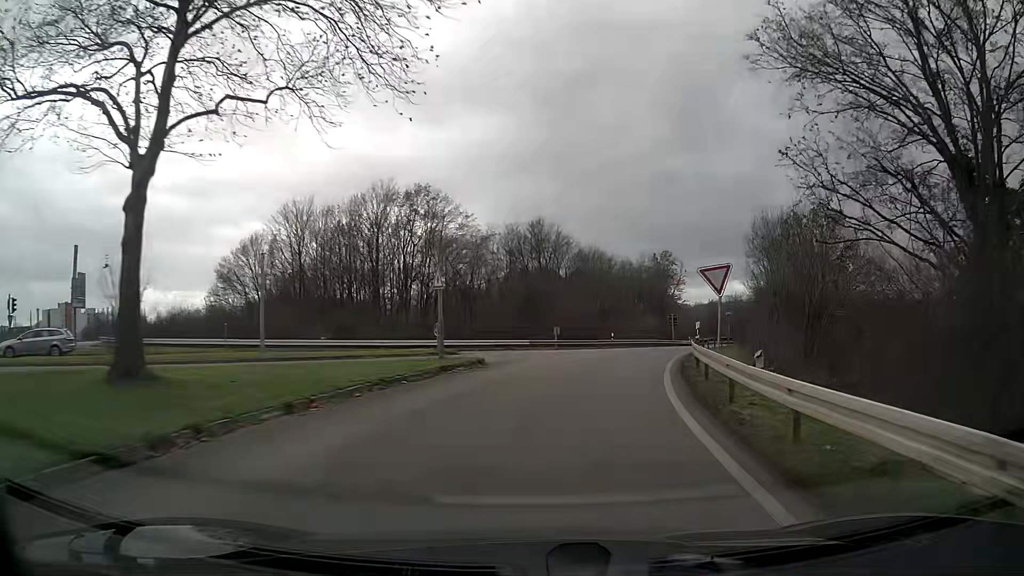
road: trunk_link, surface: asphalt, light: Day
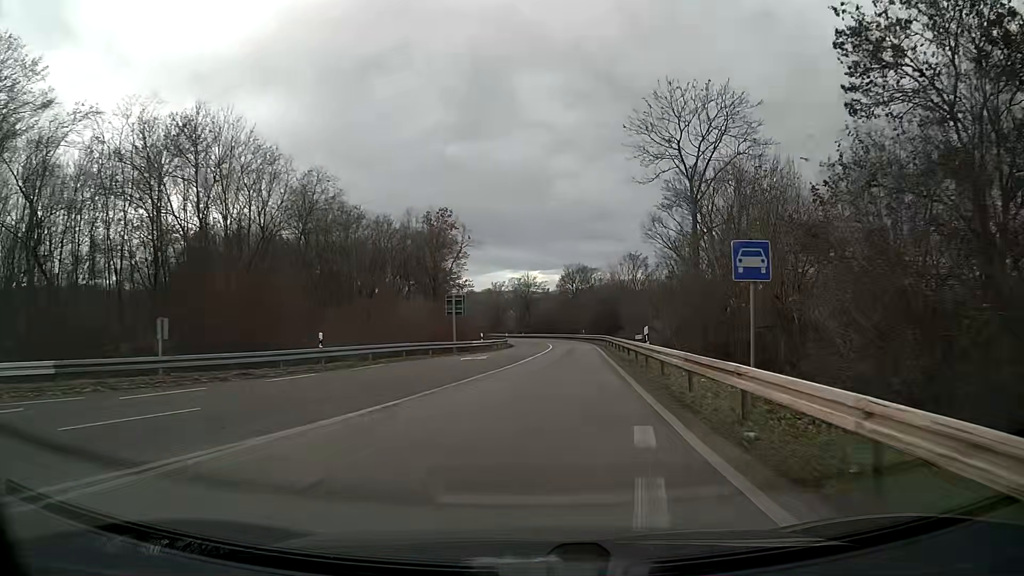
(+5.9, +34.5) m; +18°
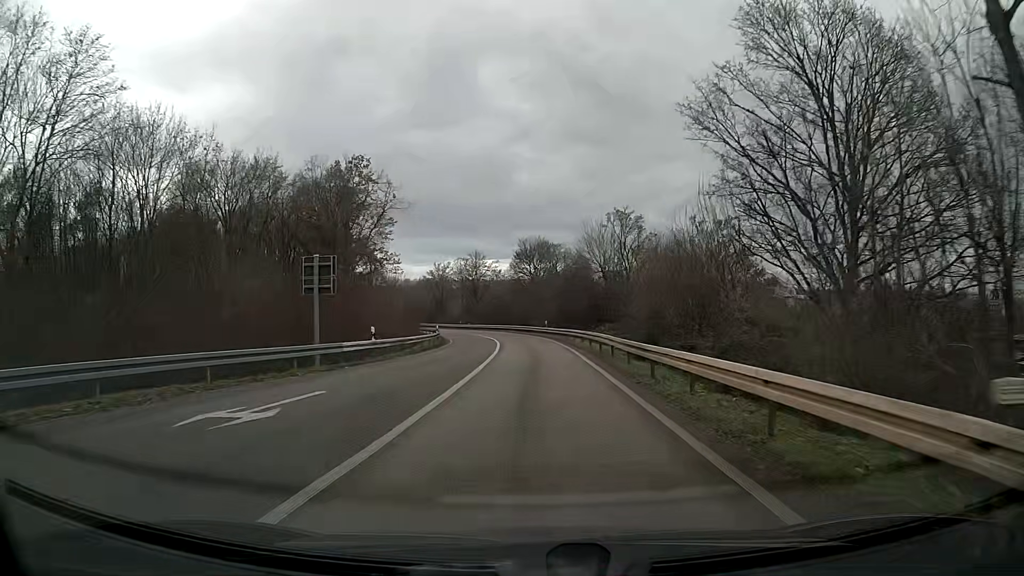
(+0.8, +21.8) m; +3°
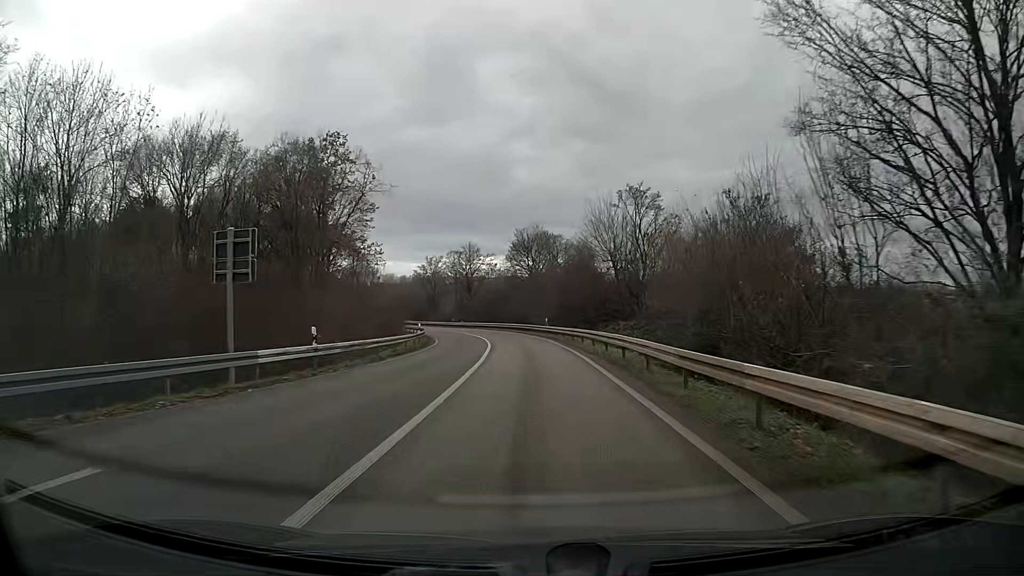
(0.0, +7.5) m; 0°
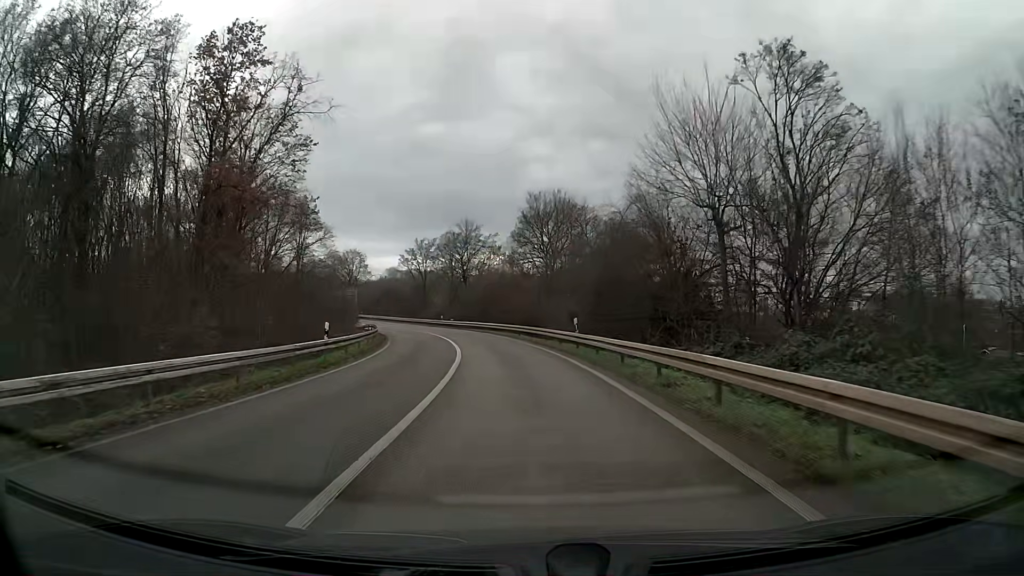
(-0.2, +22.1) m; -1°
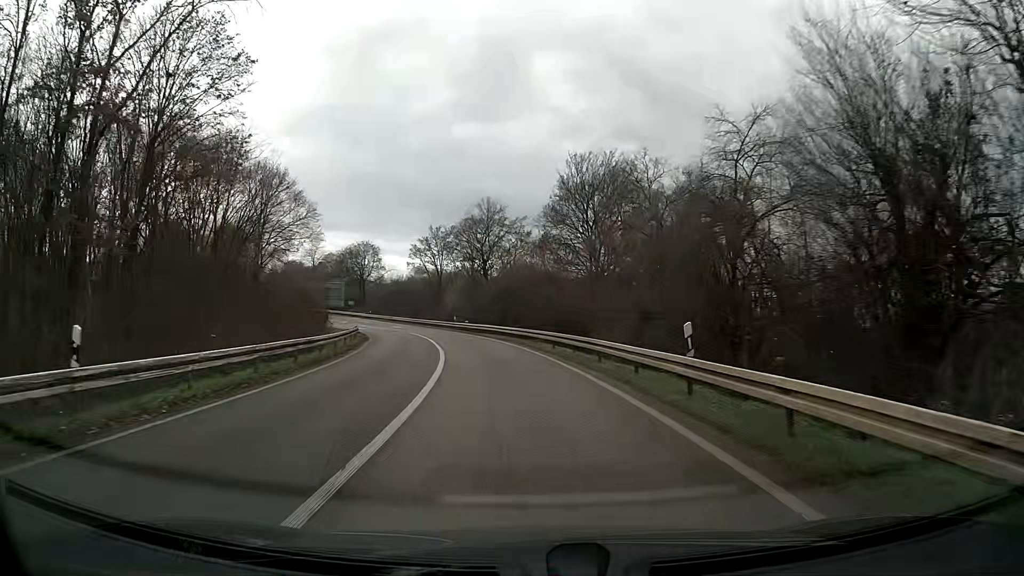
(-0.3, +14.6) m; -3°
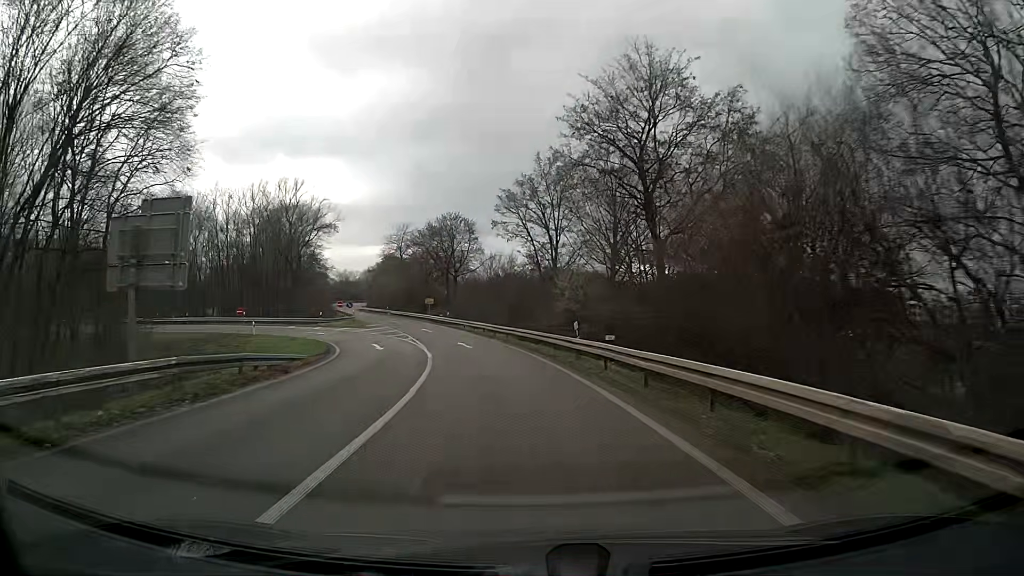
(-3.7, +37.2) m; -12°
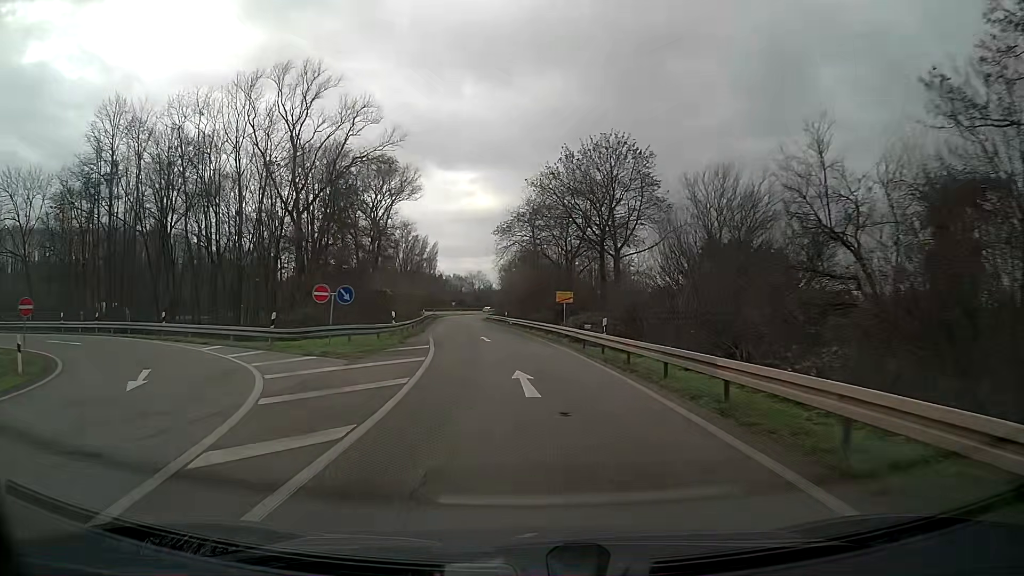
(-4.4, +38.3) m; -13°
